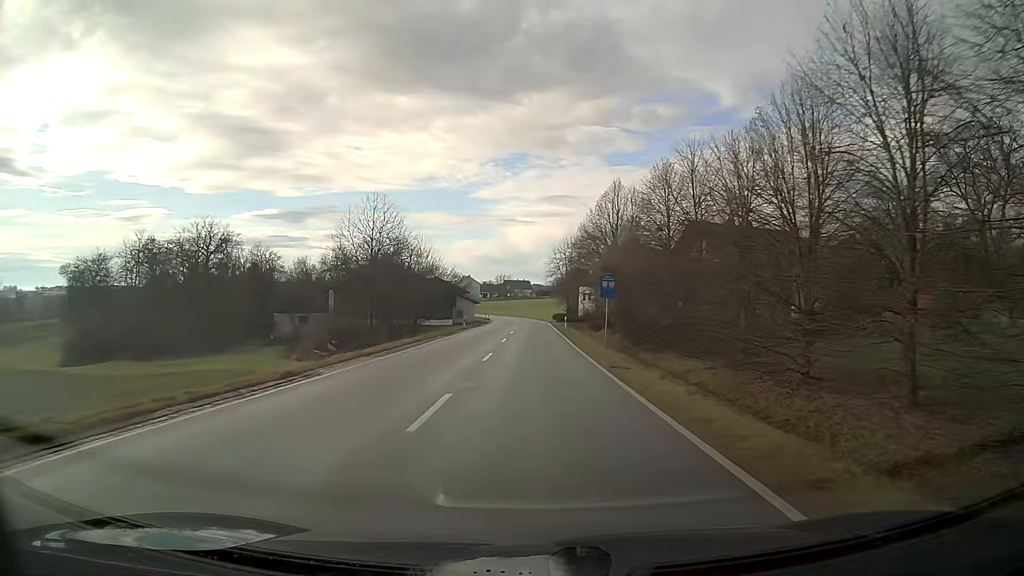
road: secondary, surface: asphalt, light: Day
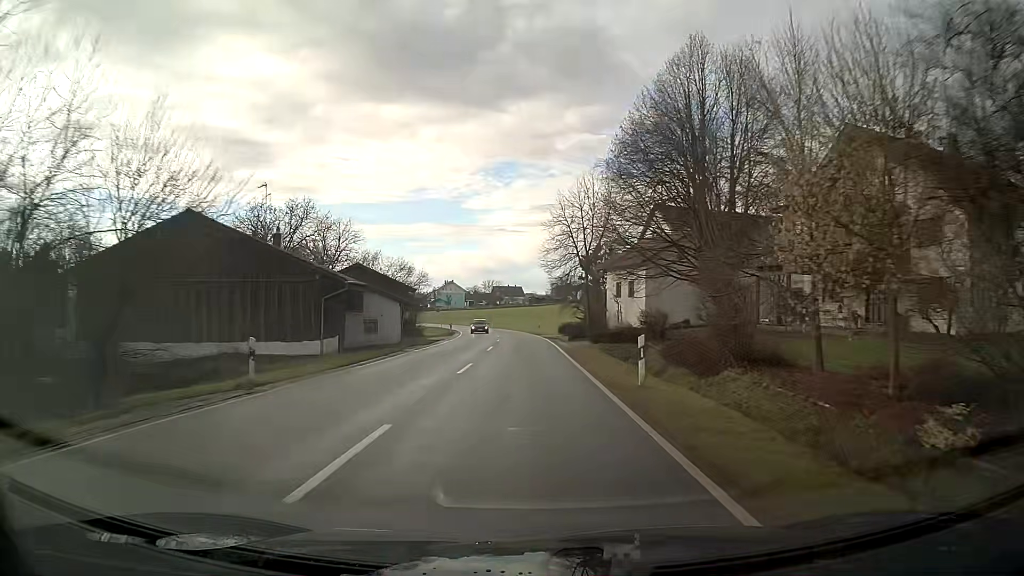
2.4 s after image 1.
(+0.2, +39.2) m; 0°
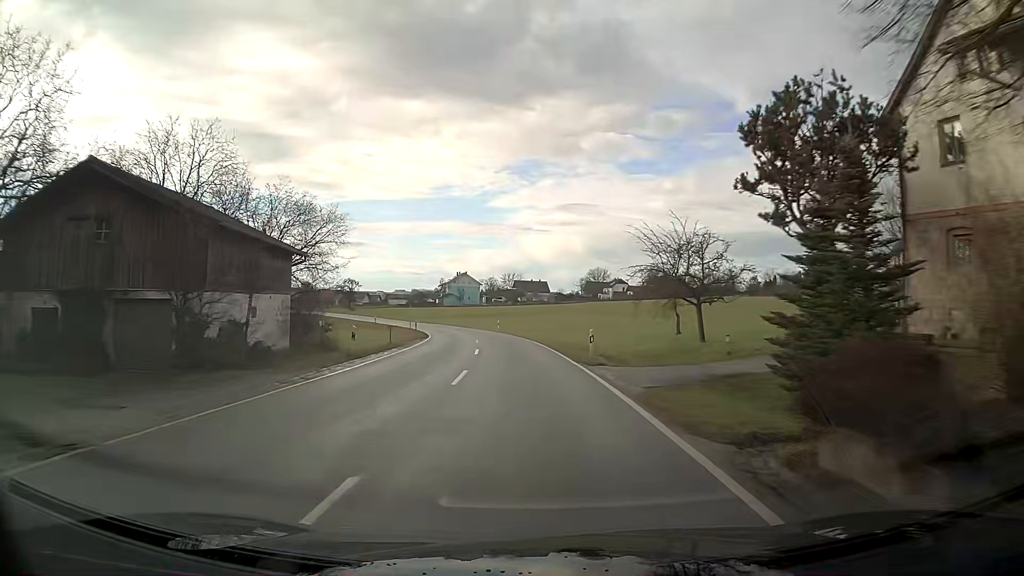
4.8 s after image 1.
(-0.6, +39.3) m; -2°
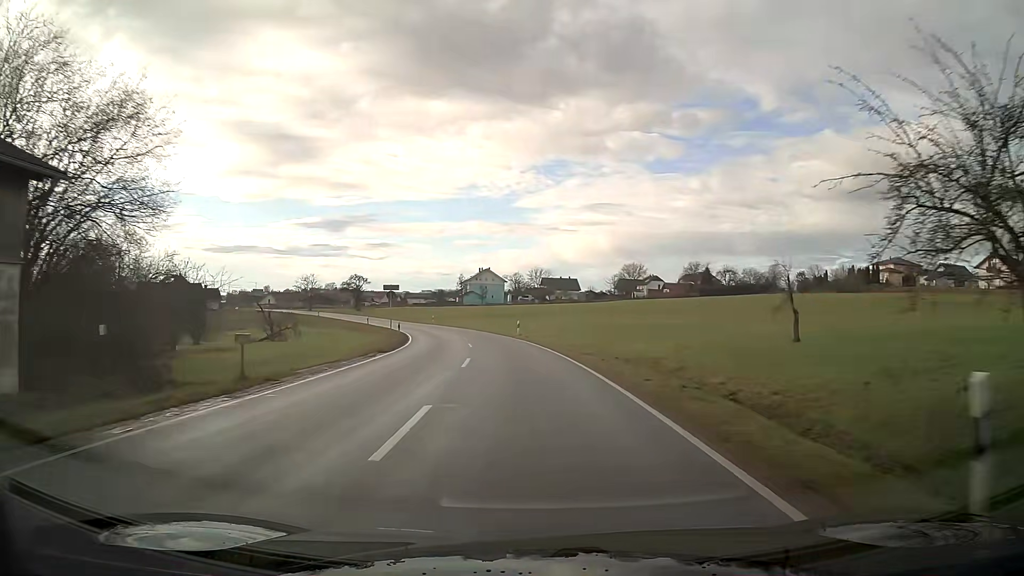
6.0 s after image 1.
(-0.3, +19.7) m; -2°
